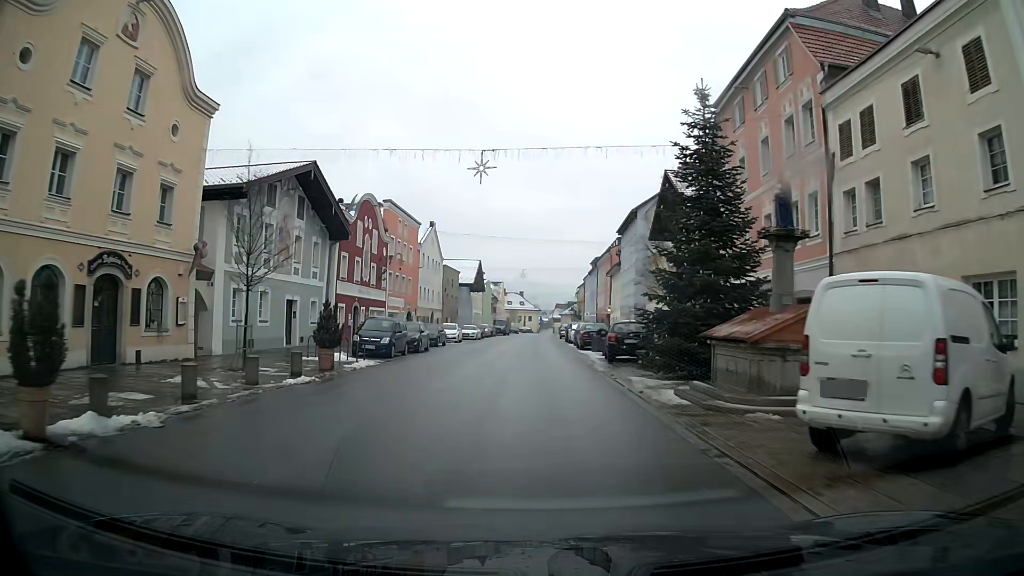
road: primary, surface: asphalt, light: Day
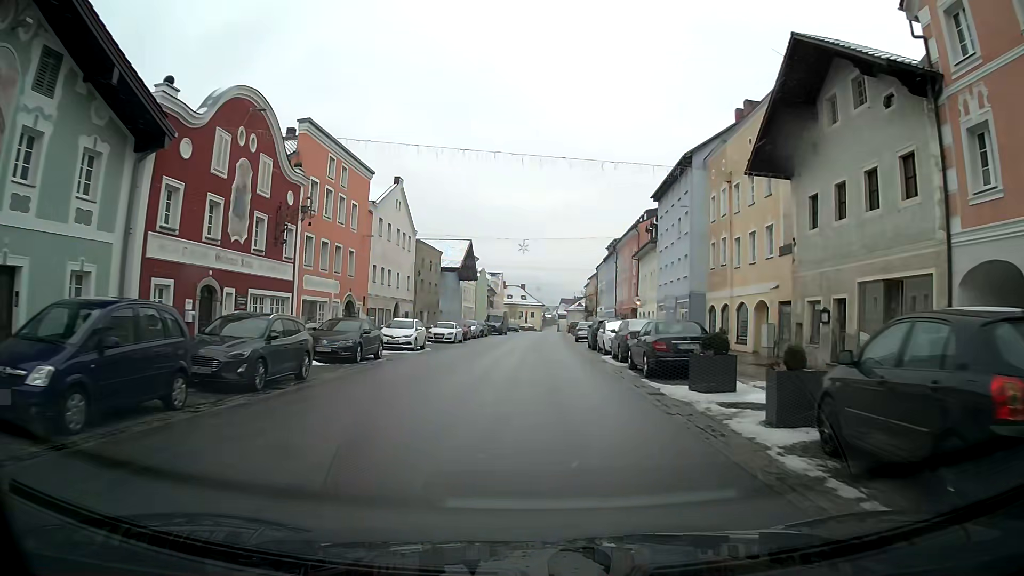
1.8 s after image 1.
(-0.1, +20.0) m; 0°
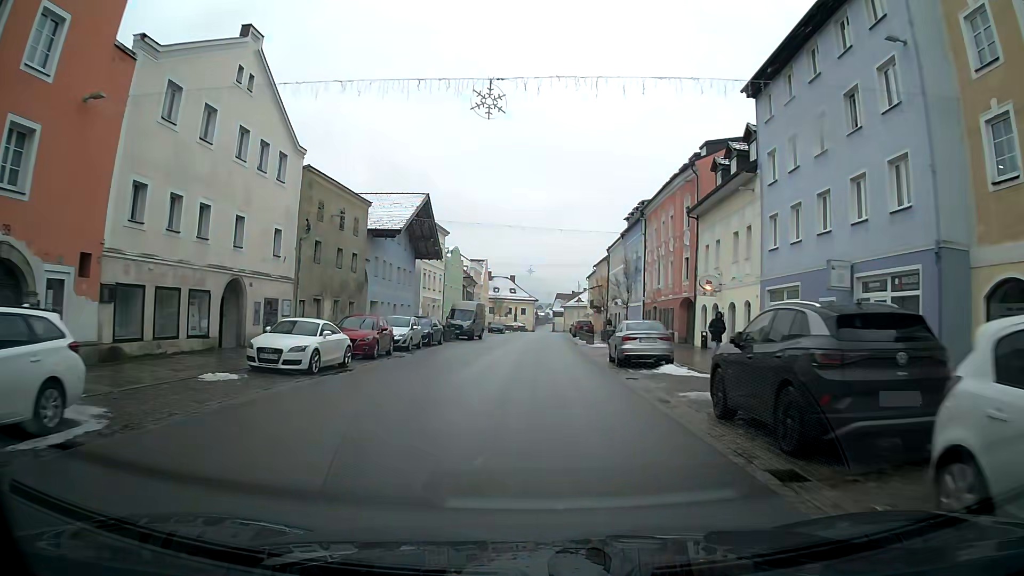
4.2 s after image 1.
(+0.2, +26.9) m; +1°
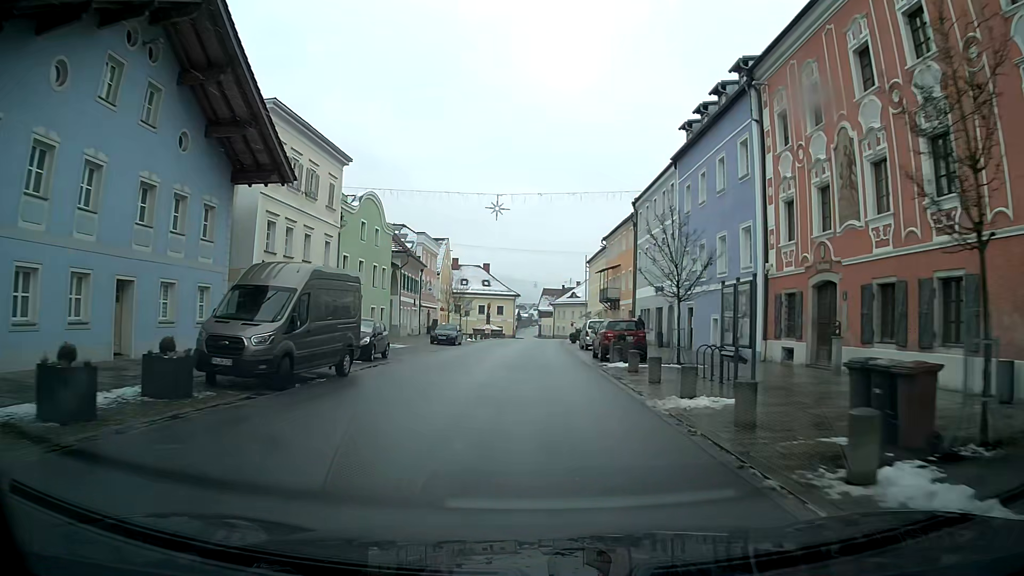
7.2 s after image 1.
(+0.4, +33.9) m; +1°
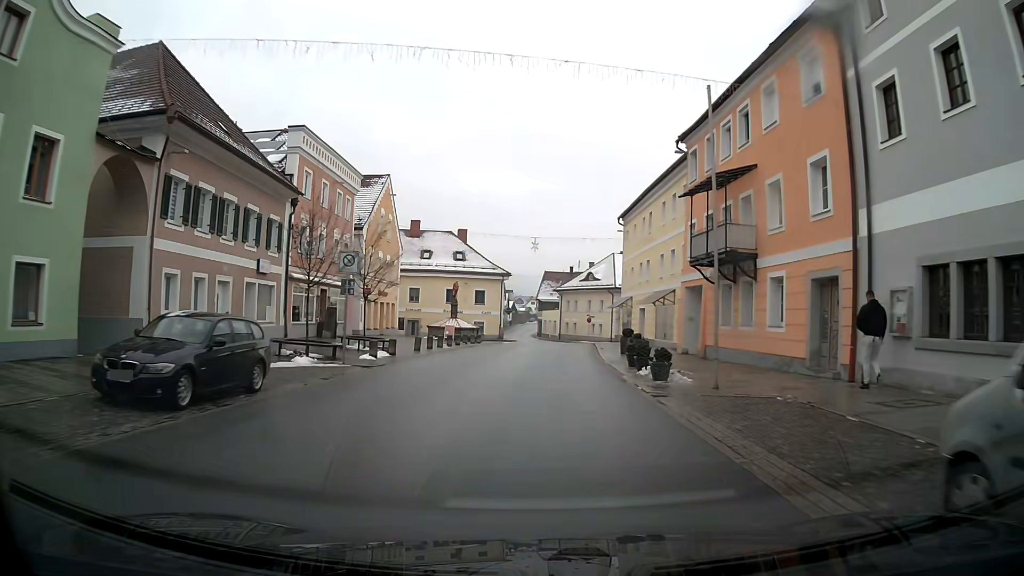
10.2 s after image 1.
(+0.1, +35.8) m; +1°
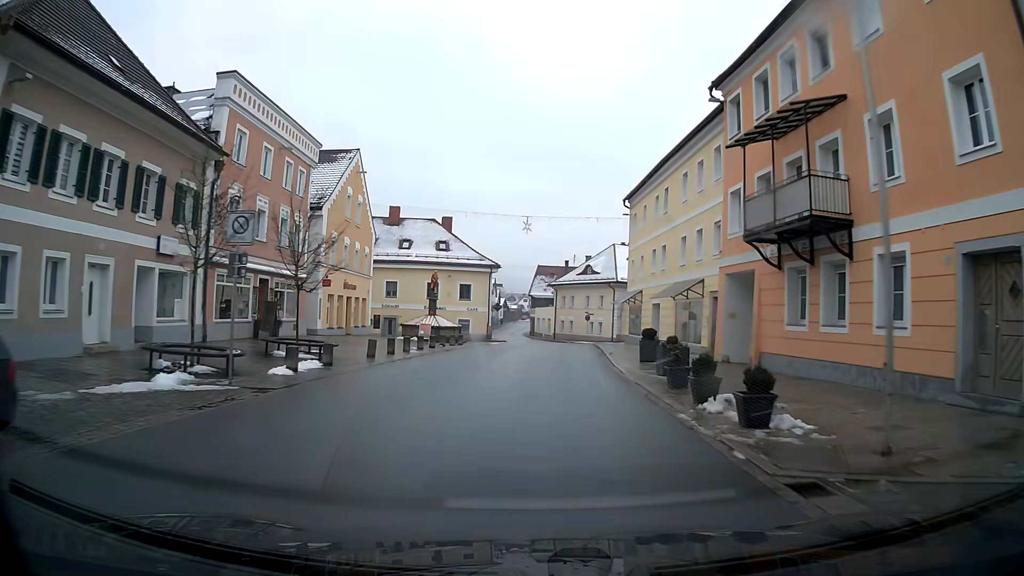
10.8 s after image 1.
(0.0, +7.4) m; +1°
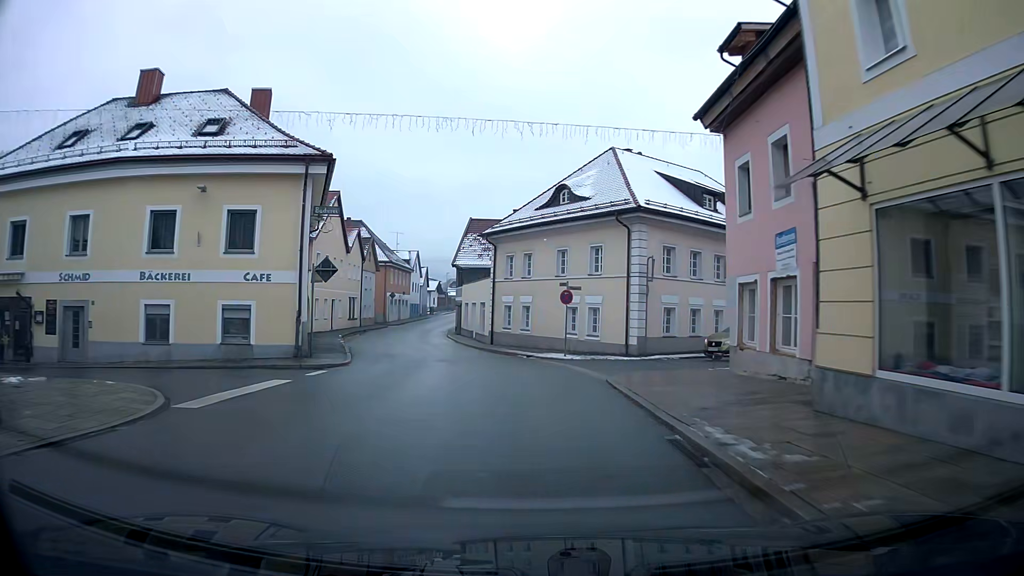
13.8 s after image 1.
(+1.7, +37.6) m; +3°
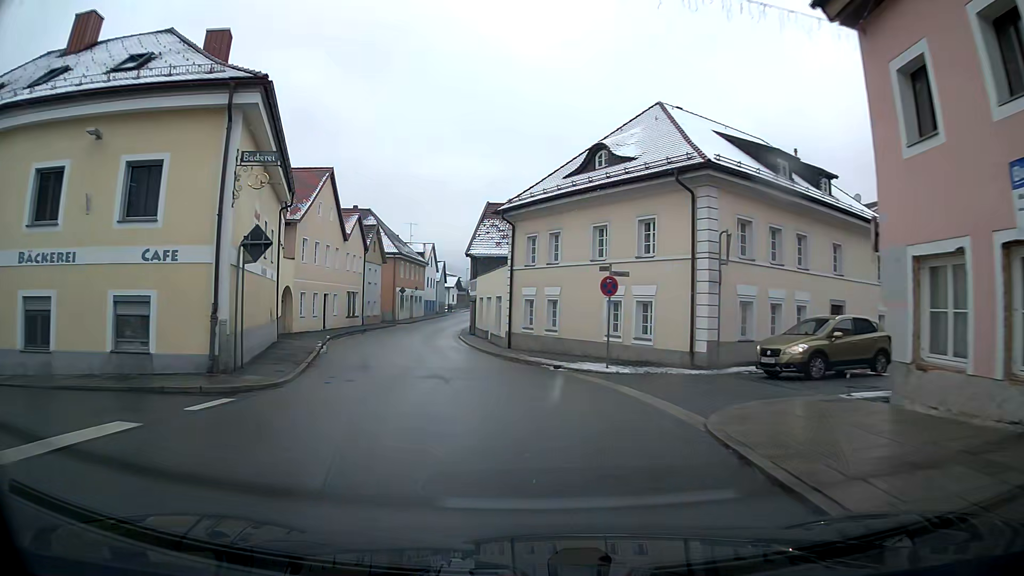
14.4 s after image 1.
(-0.2, +7.4) m; -3°
(0, +10) (-2, +20) (-3, +30) (-5, +40) (-6, +50) (-6, +60) (-5, +70) (-5, +80) (-5, +90) (-5, +100) m
